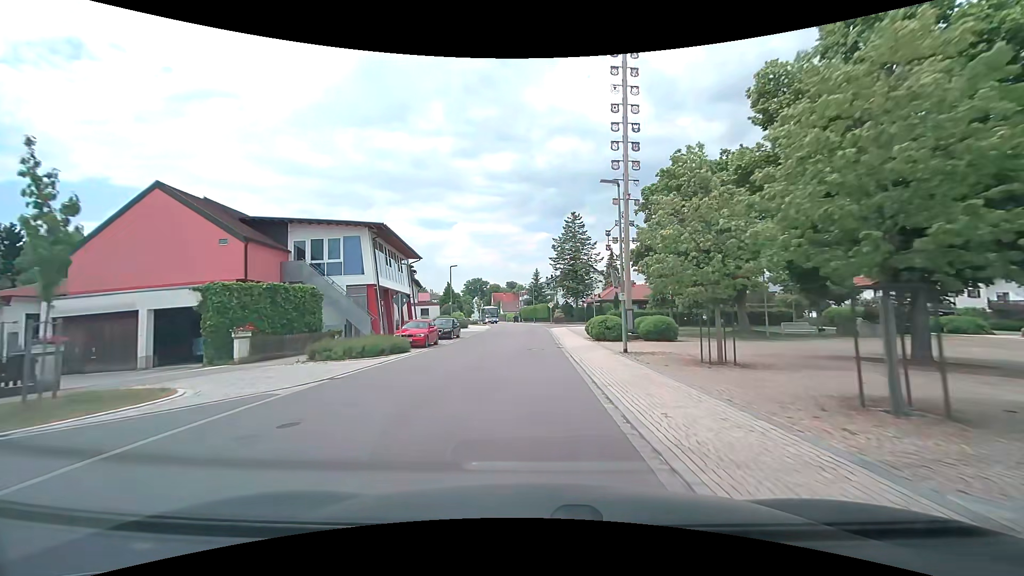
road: tertiary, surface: asphalt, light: Day
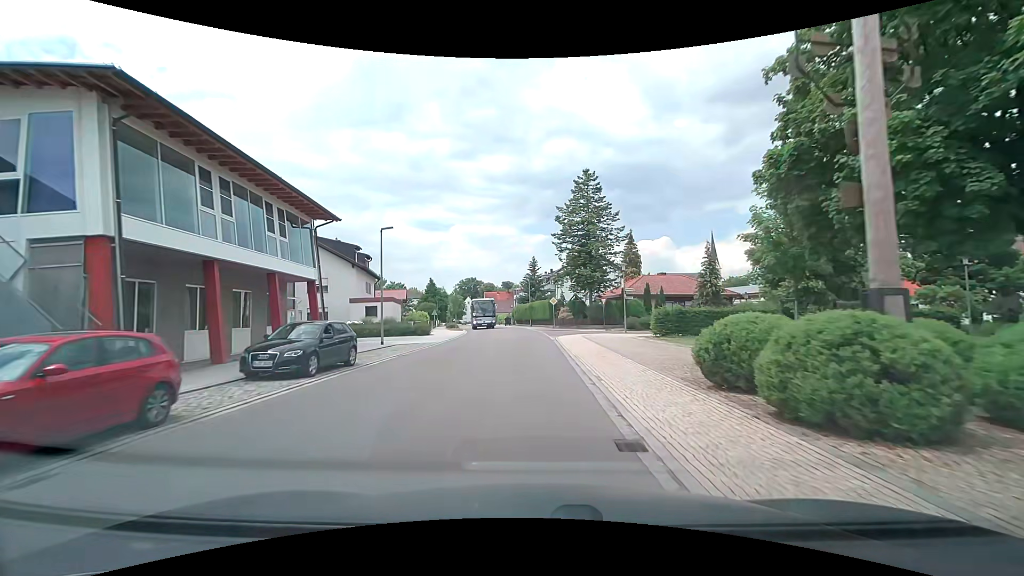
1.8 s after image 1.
(-0.1, +20.6) m; 0°
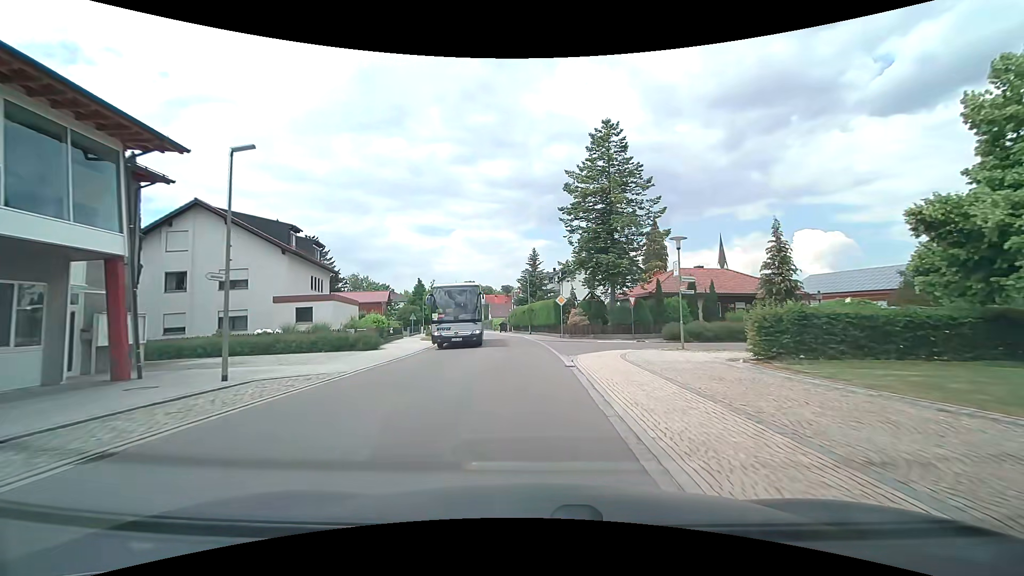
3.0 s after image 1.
(+0.1, +13.4) m; +1°
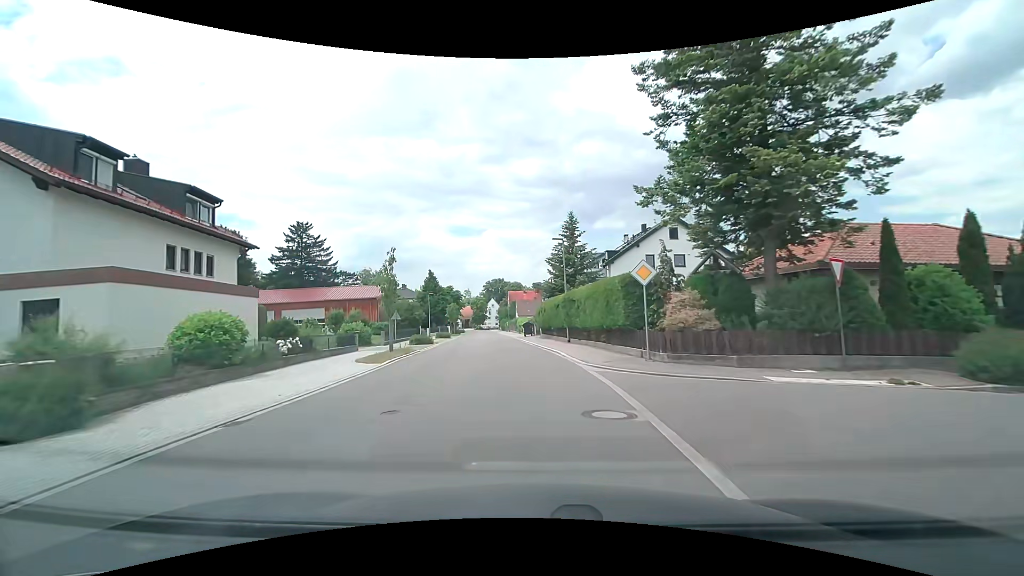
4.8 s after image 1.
(-0.5, +19.6) m; -4°
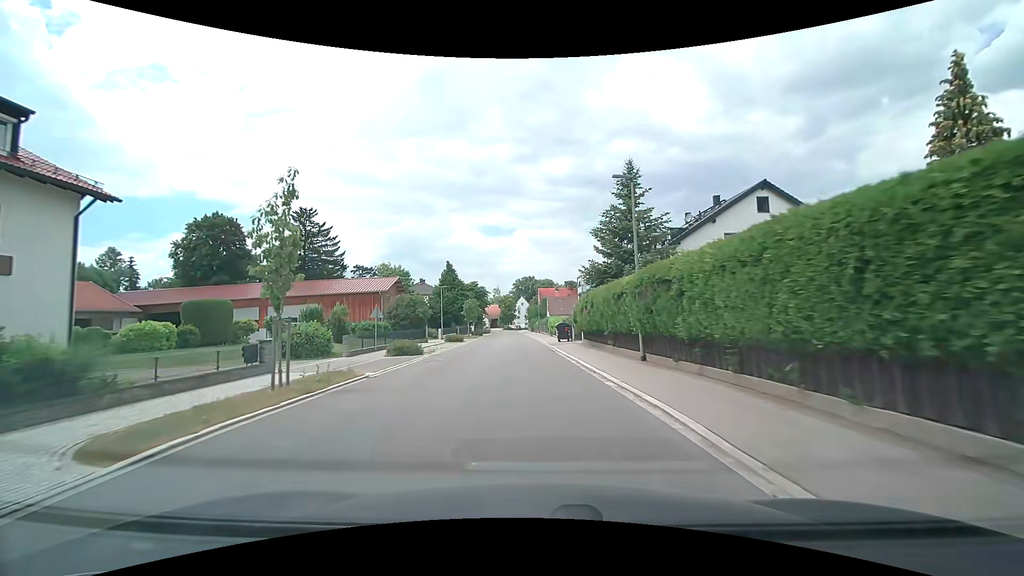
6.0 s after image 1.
(-0.4, +13.0) m; -3°
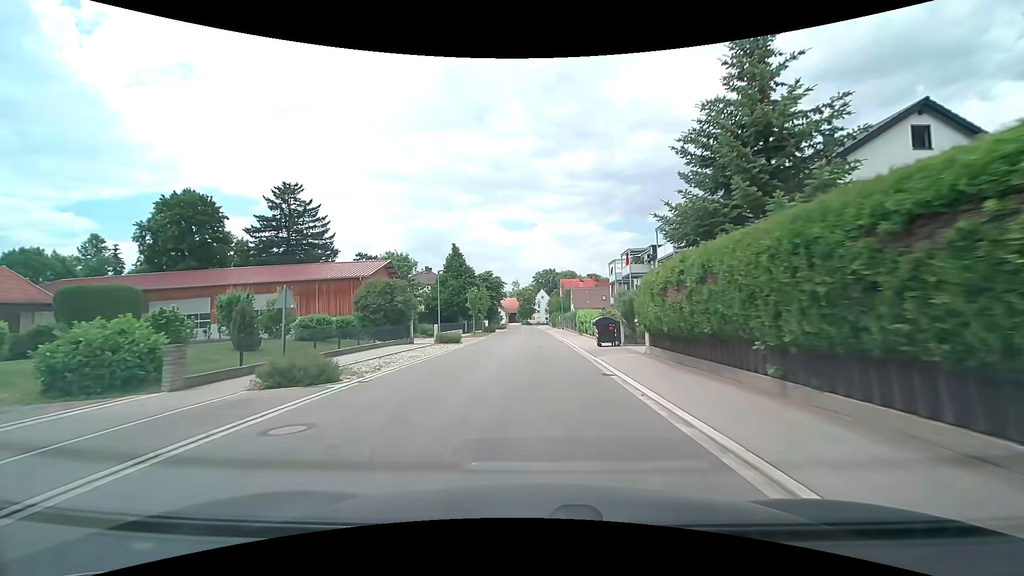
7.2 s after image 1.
(-0.3, +13.3) m; -2°
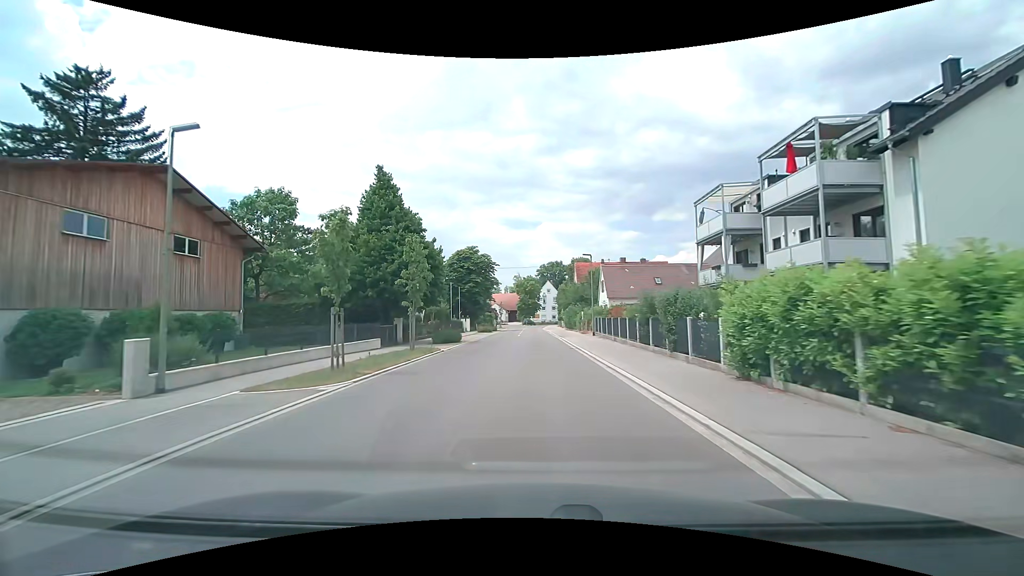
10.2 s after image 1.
(-0.8, +34.5) m; -2°
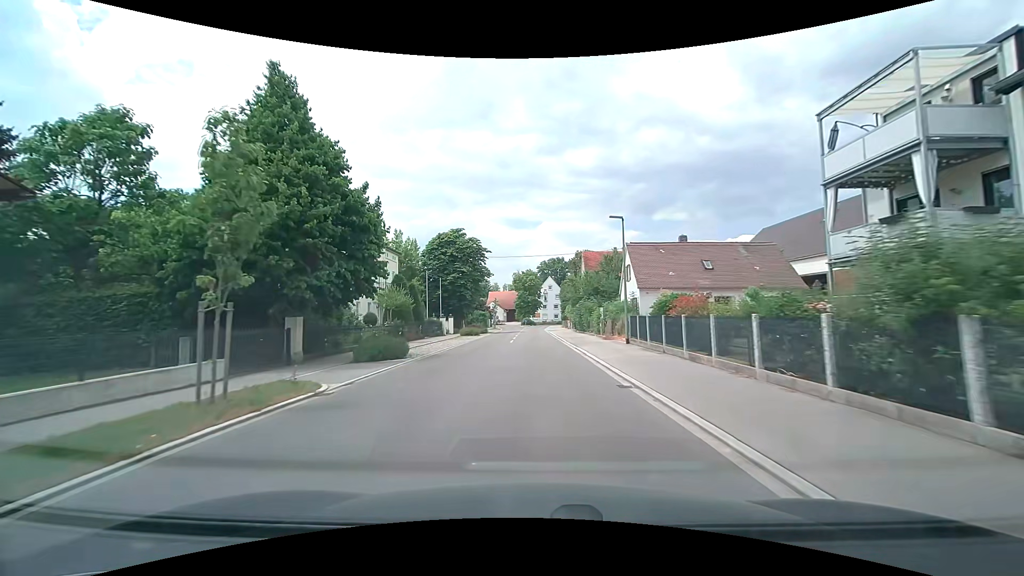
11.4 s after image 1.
(+0.1, +14.1) m; 0°
(0, +10) (0, +20) (0, +30) (0, +40) (0, +50) (0, +60) (0, +70) (0, +80) (0, +90) (+1, +100) m
